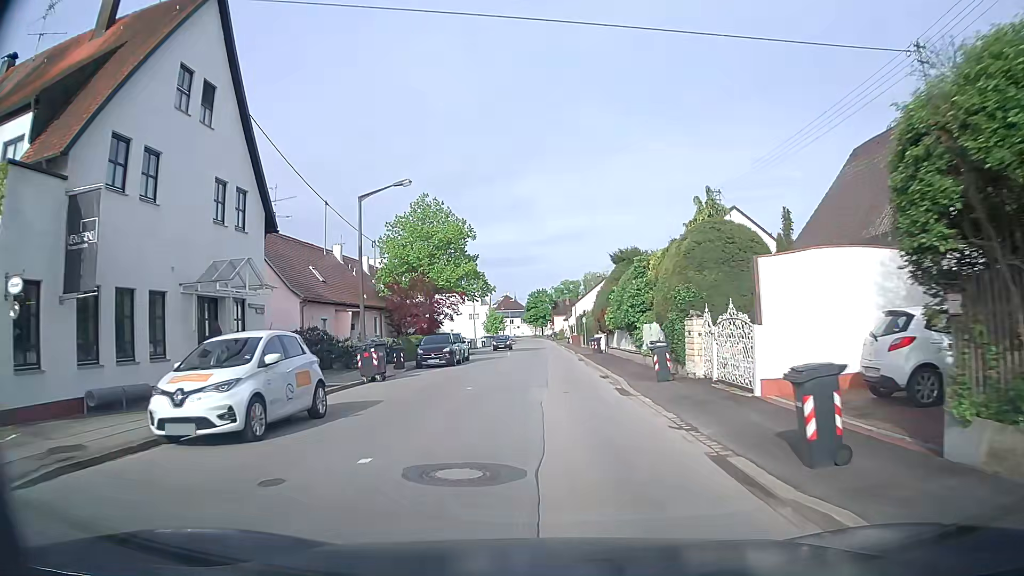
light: Day
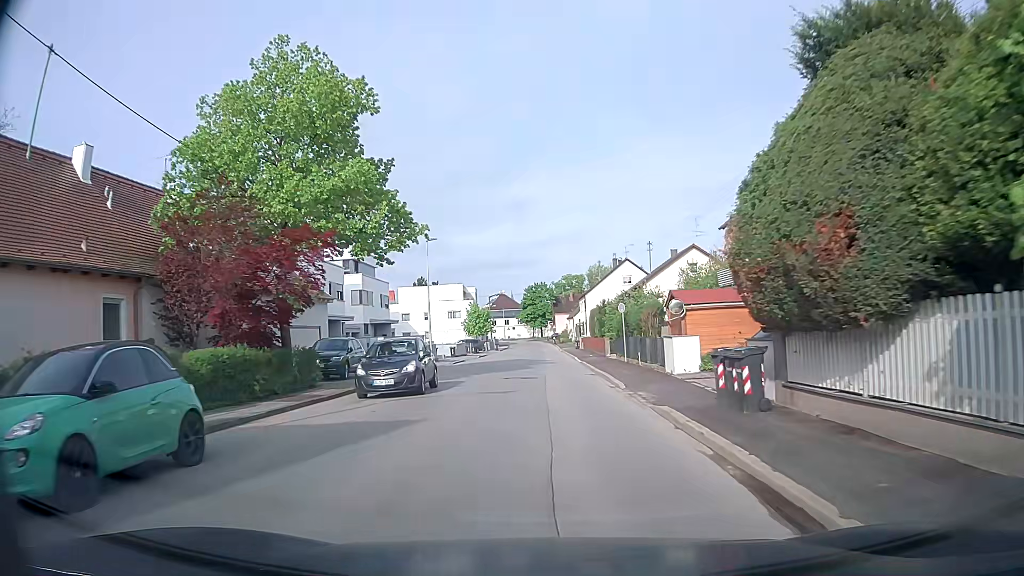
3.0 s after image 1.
(+0.1, +29.1) m; 0°
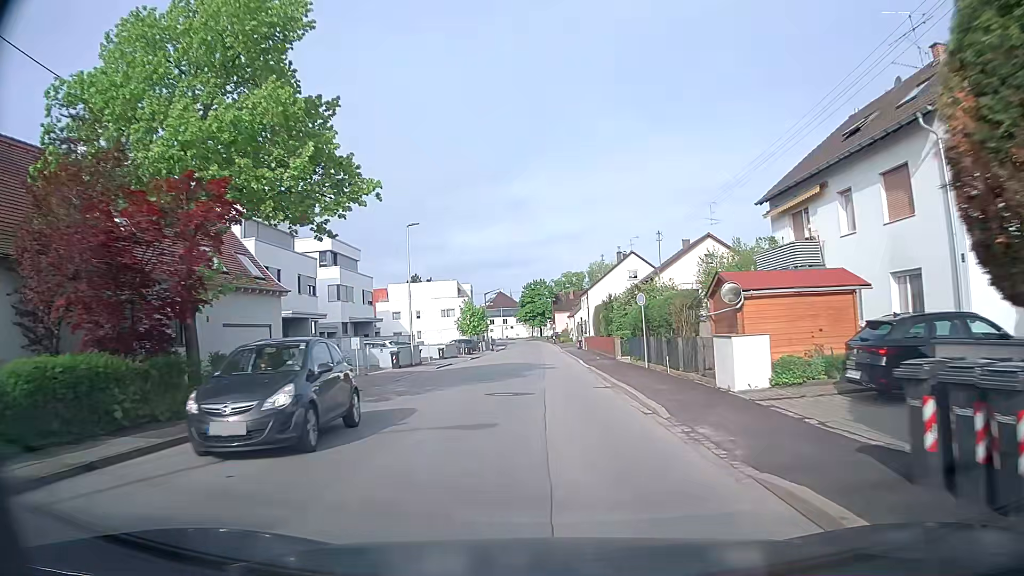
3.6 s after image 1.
(+0.1, +6.3) m; +1°
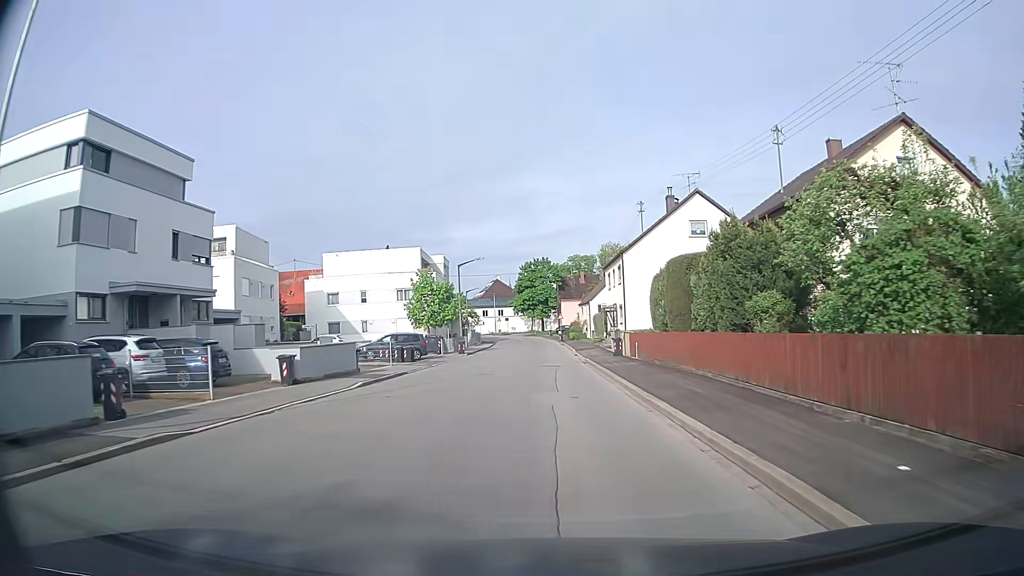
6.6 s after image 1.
(-0.1, +32.5) m; 0°
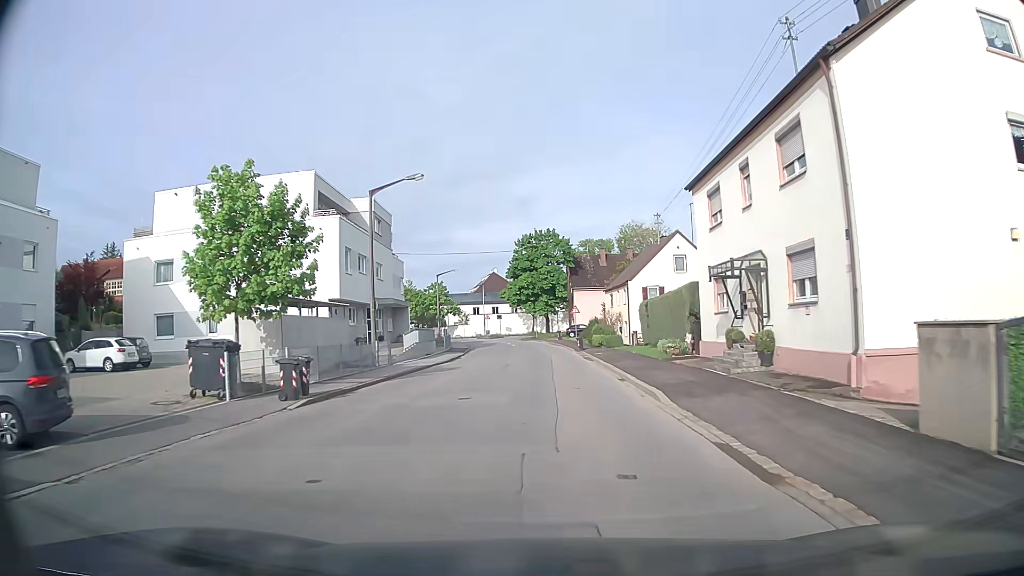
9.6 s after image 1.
(0.0, +34.1) m; 0°
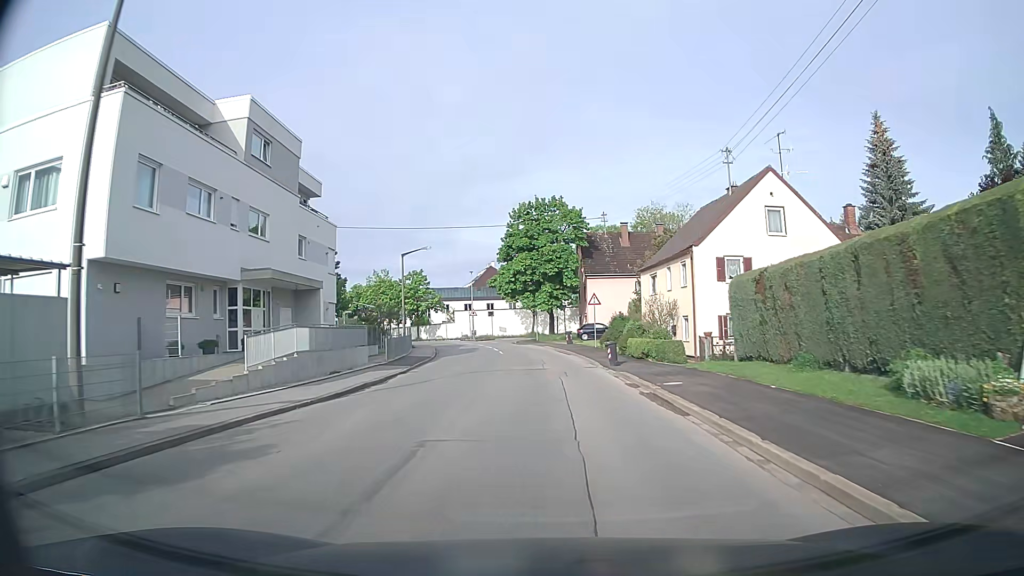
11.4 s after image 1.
(0.0, +20.3) m; 0°
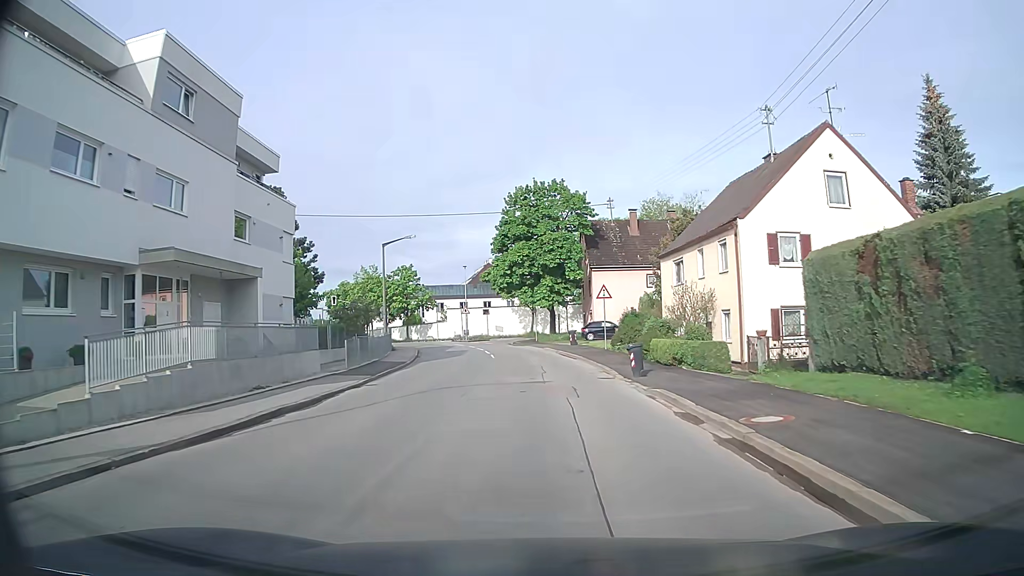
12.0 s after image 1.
(0.0, +6.7) m; 0°
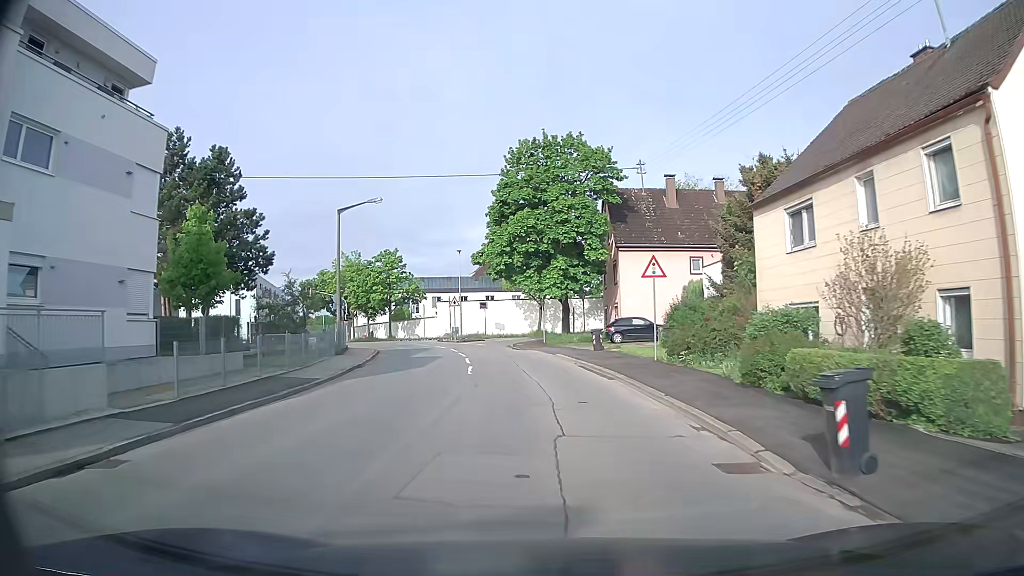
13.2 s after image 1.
(-0.2, +13.2) m; -1°
(0, +10) (-1, +20) (-2, +30) (-5, +39) (-10, +48) (-15, +57) (-21, +65) (-25, +74) (-29, +83) (-32, +93) m
